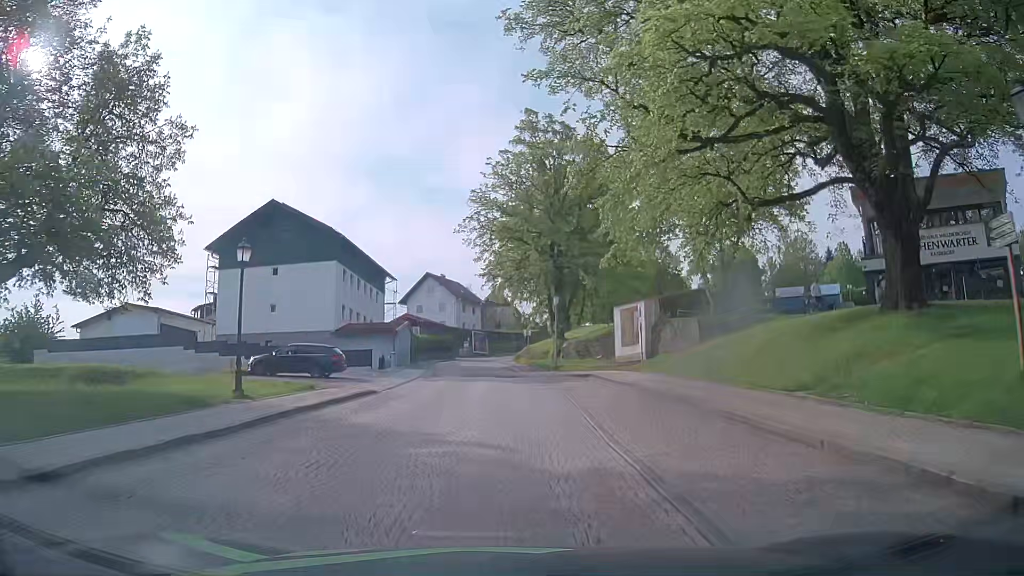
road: residential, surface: sett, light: Day
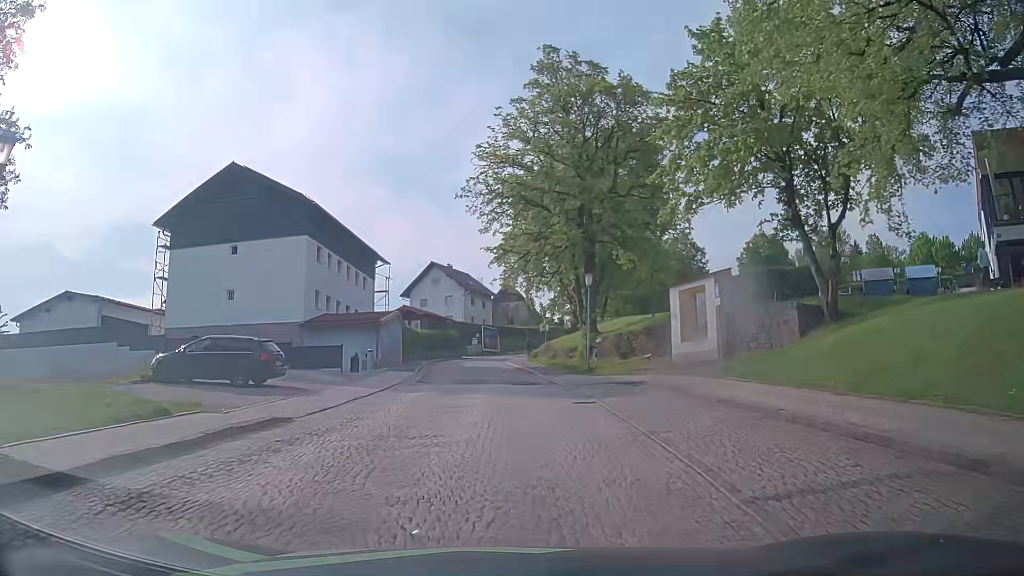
(-0.2, +10.2) m; -3°
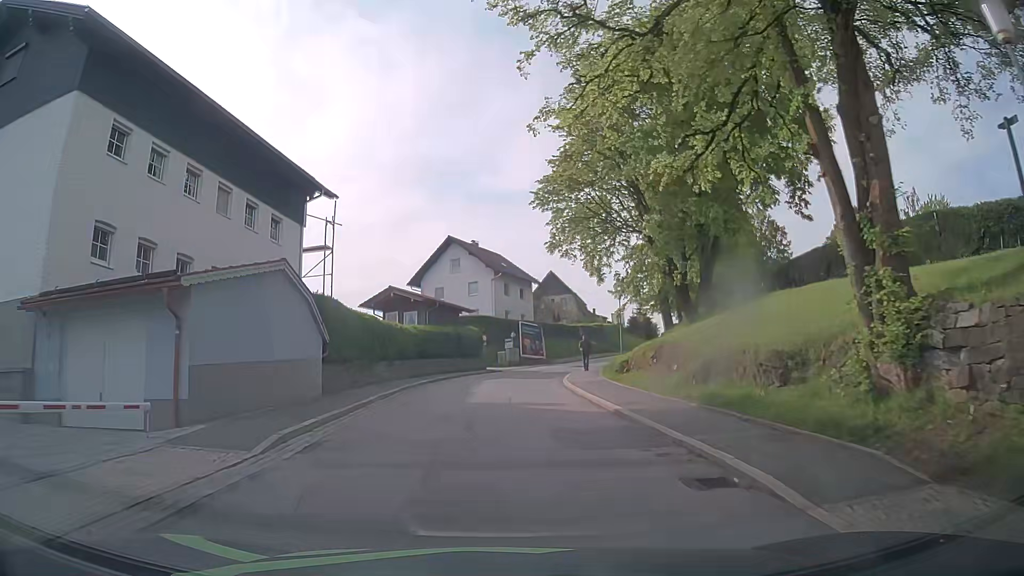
(-0.1, +25.4) m; -4°
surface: asphalt
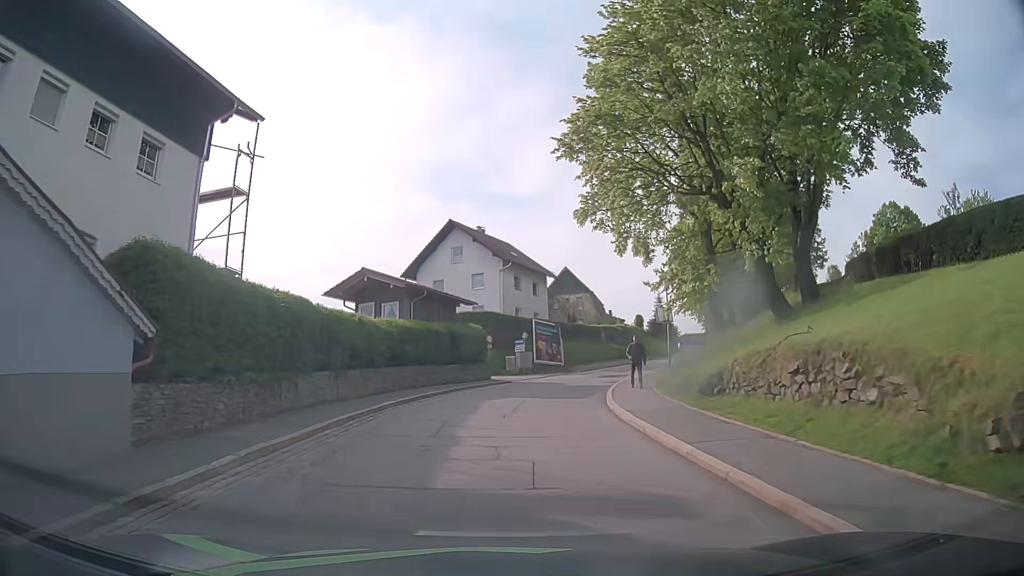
(0.0, +10.2) m; +1°
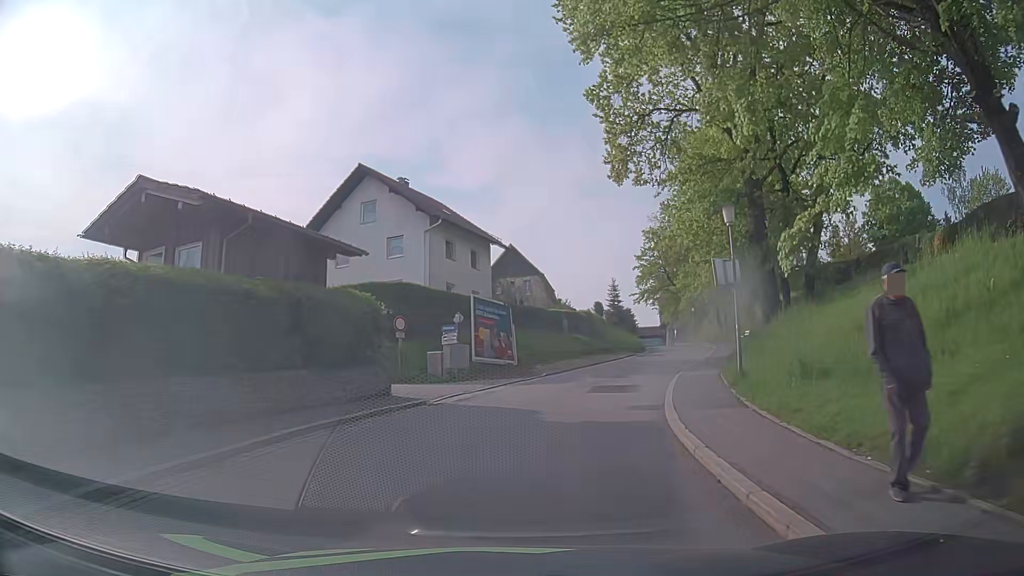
(+0.1, +15.9) m; +3°
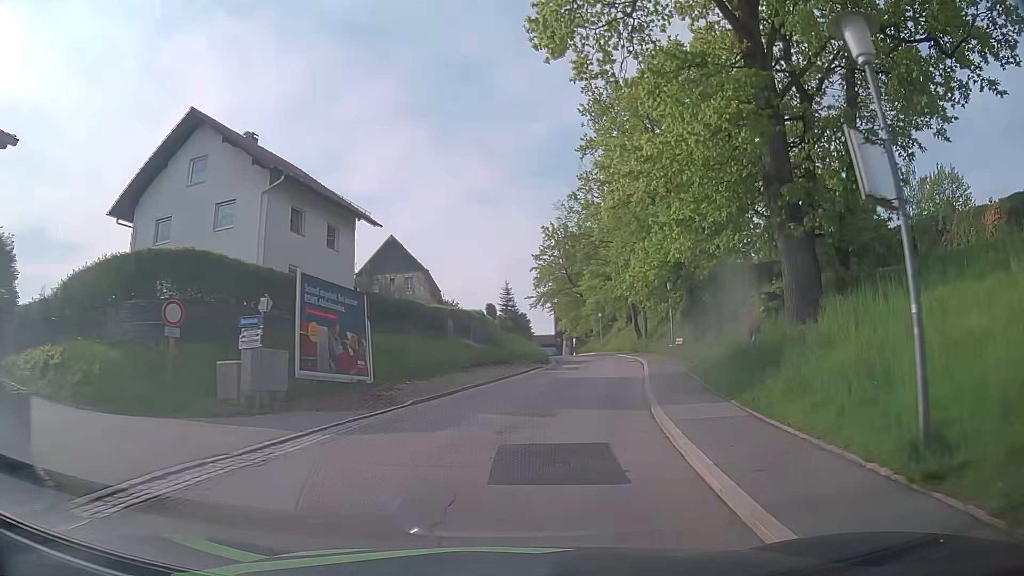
(+0.9, +11.1) m; +9°
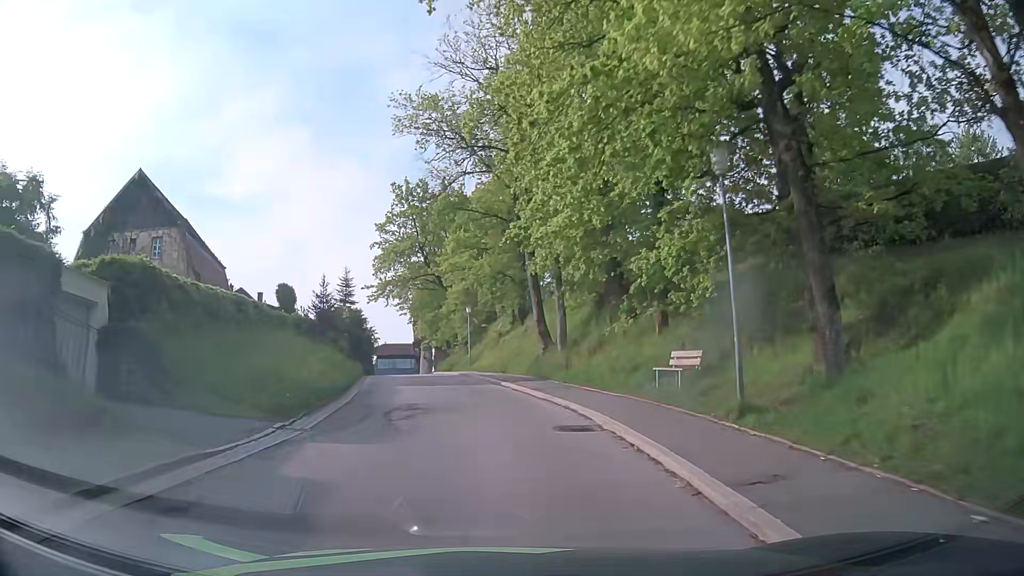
(+4.3, +28.7) m; +12°
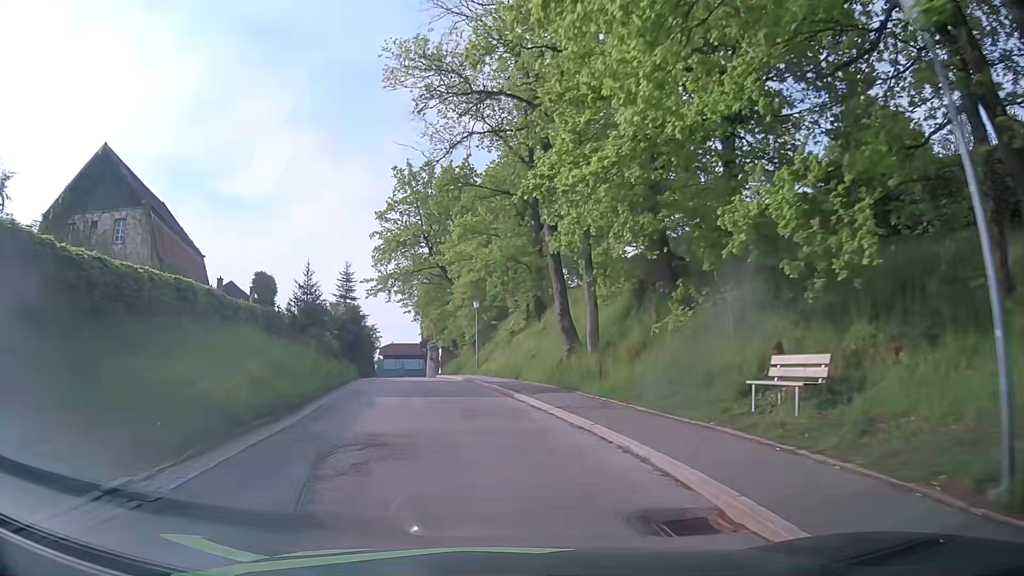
(0.0, +5.9) m; -1°
(0, +10) (-1, +20) (-3, +30) (-4, +40) (-6, +50) (-8, +59) (-9, +69) (-11, +79) (-13, +89) (-16, +98) m
